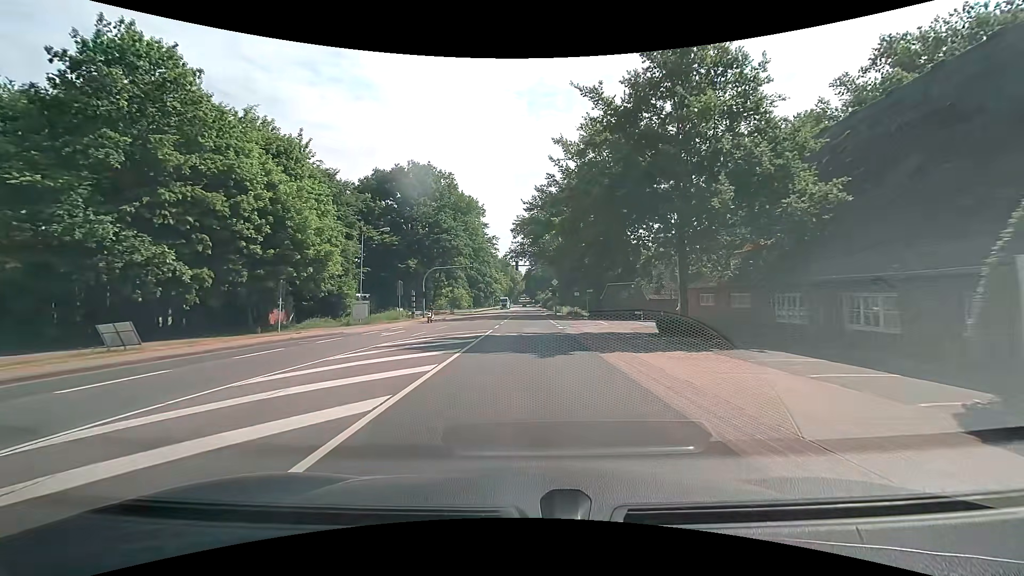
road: primary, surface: asphalt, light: Day
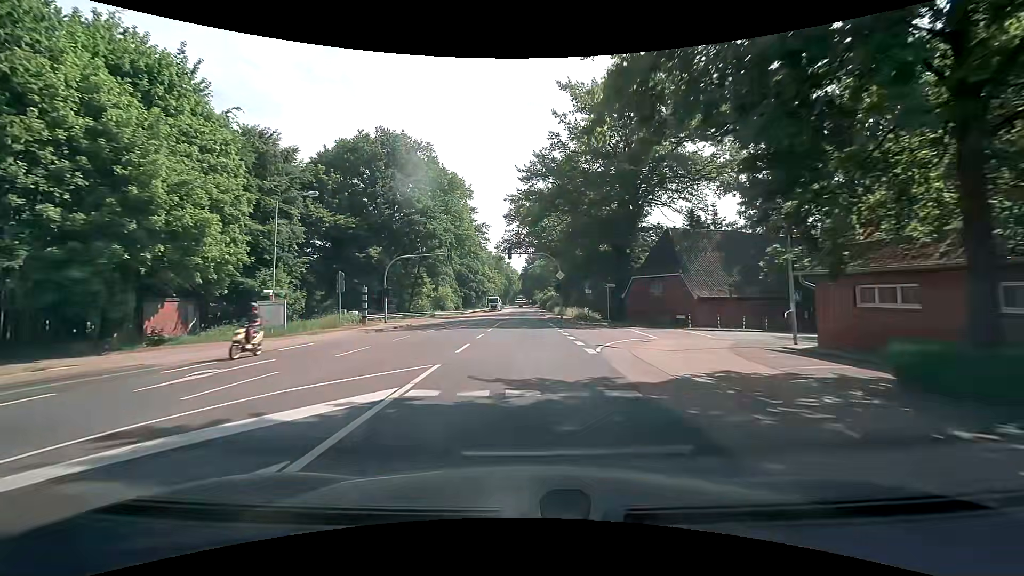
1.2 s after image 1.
(+0.1, +15.2) m; +1°
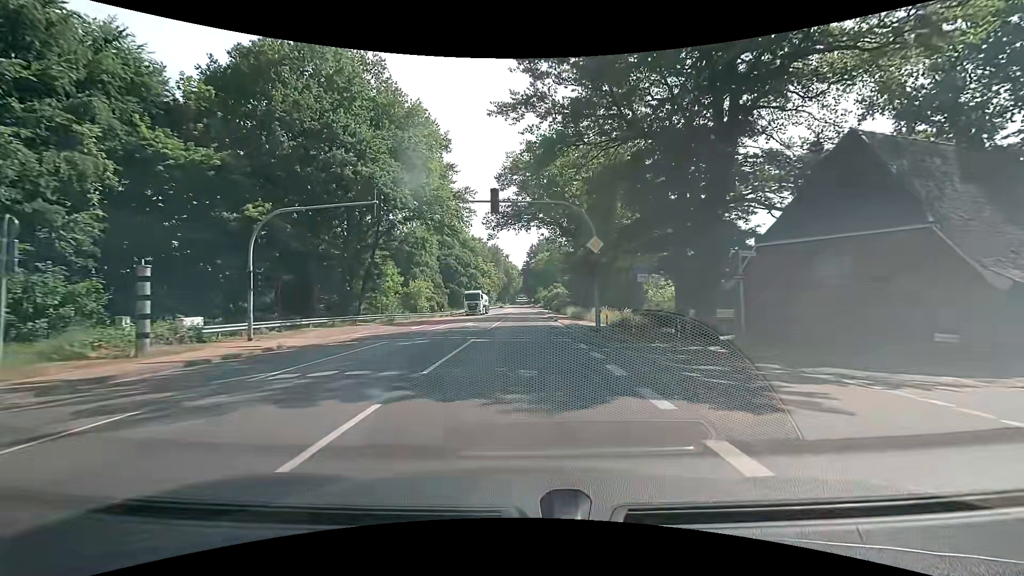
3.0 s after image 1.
(-0.1, +22.7) m; -1°
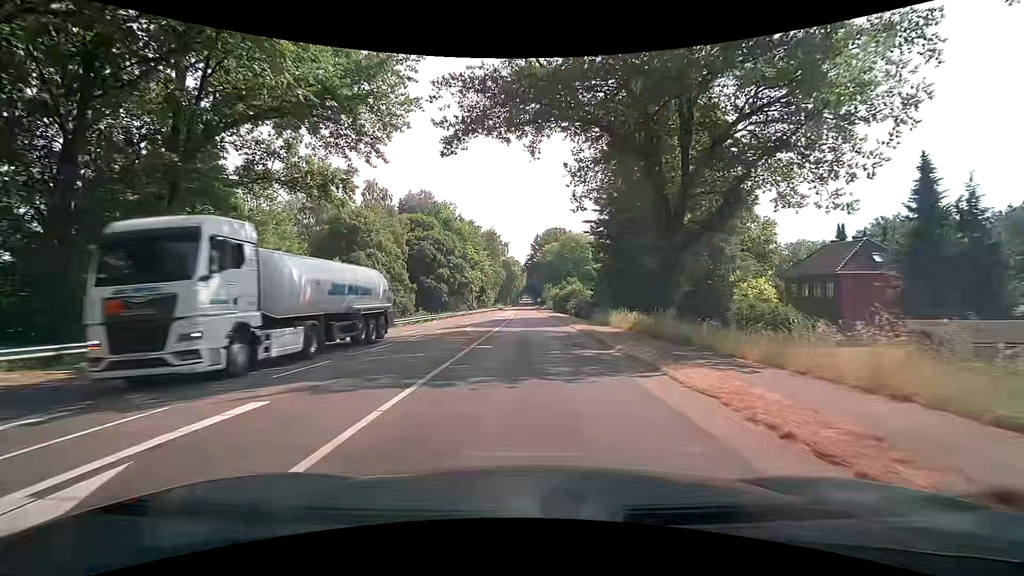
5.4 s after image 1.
(+0.1, +30.1) m; 0°
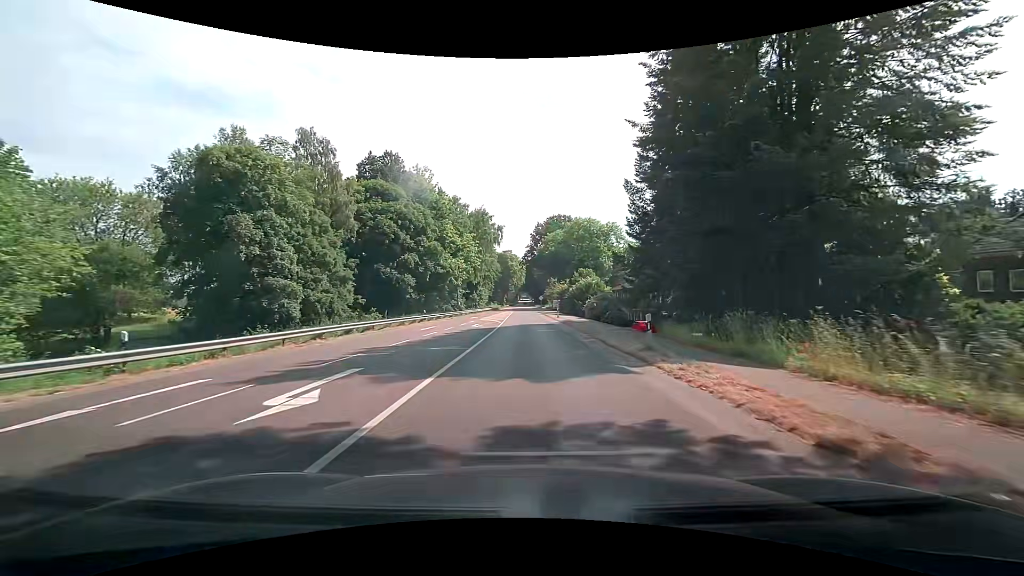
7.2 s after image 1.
(0.0, +22.5) m; 0°
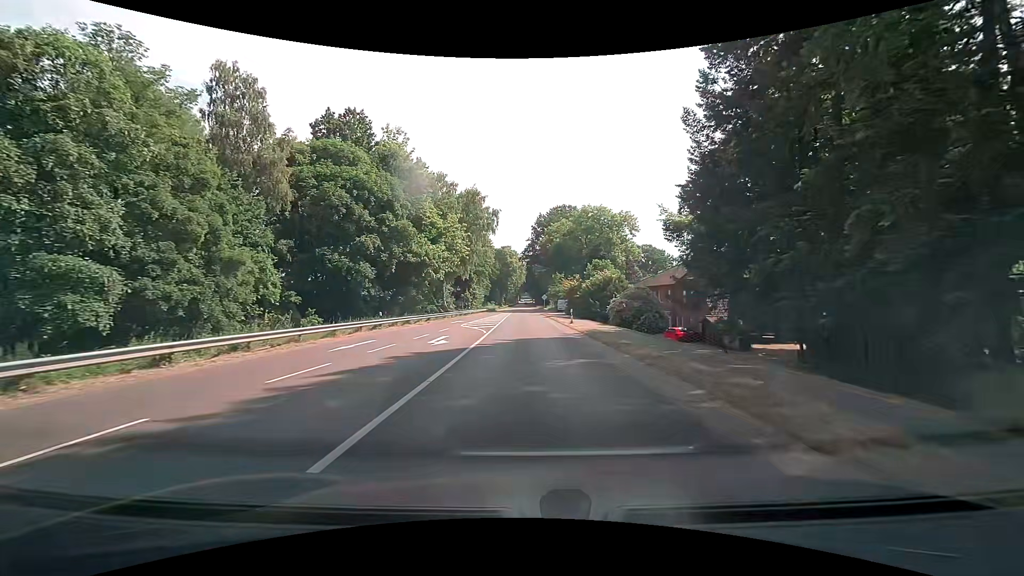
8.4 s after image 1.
(0.0, +15.0) m; 0°
(0, +10) (0, +20) (0, +30) (0, +40) (-1, +50) (-1, +60) (-1, +70) (-1, +80) (-1, +90) (-1, +100) m
